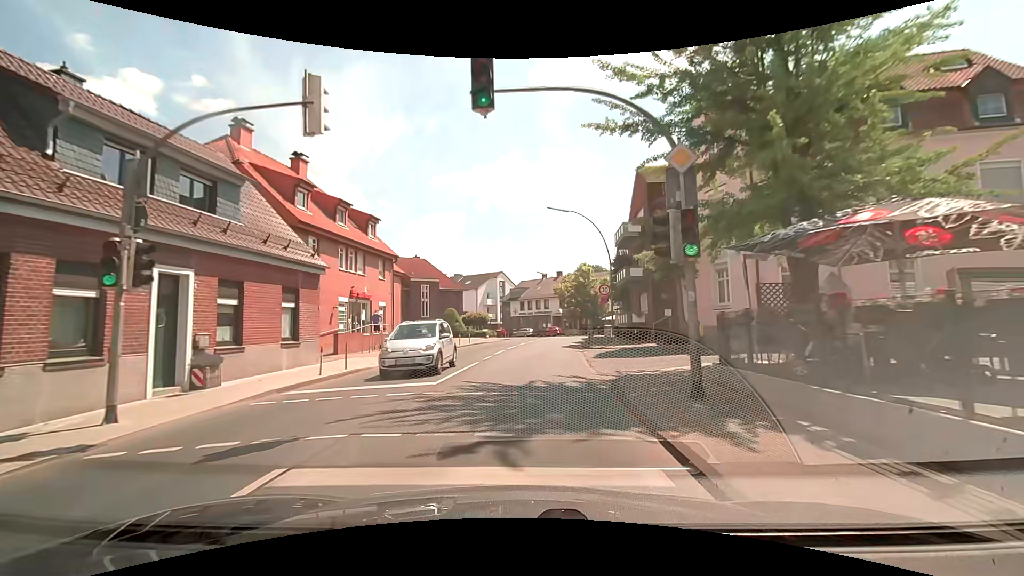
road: secondary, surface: asphalt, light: Day
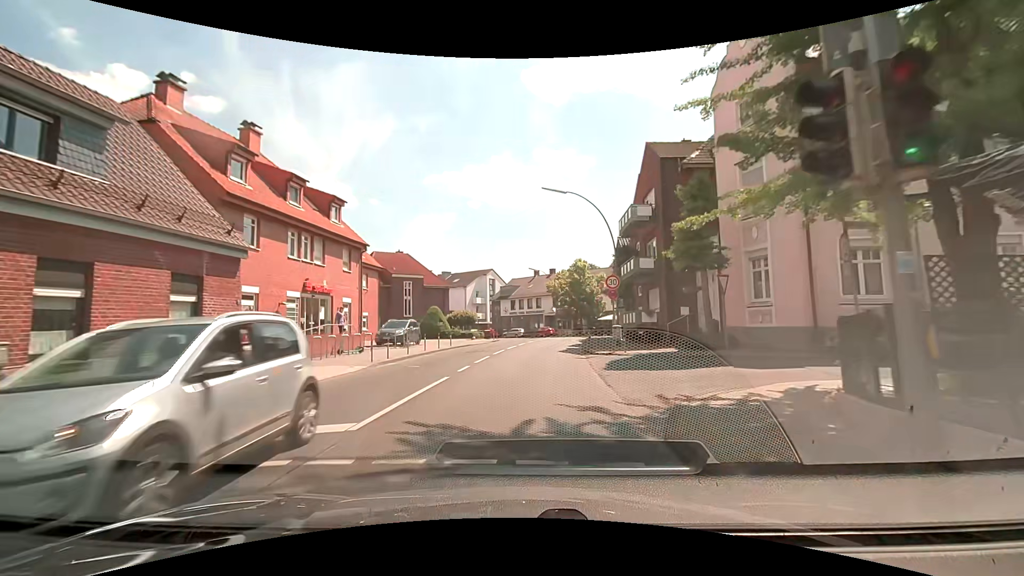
(+0.1, +4.8) m; +1°
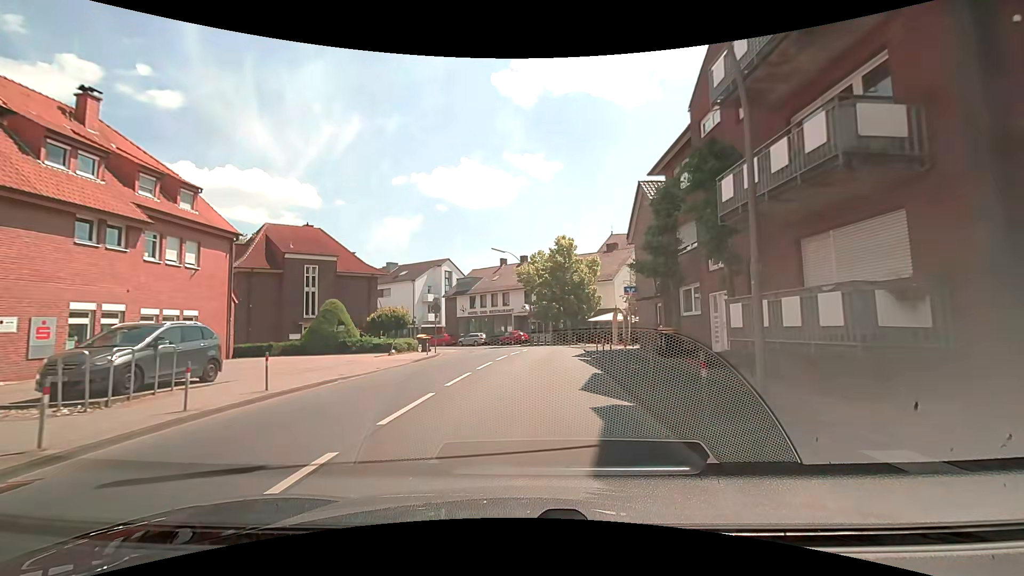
(+0.5, +19.2) m; +3°
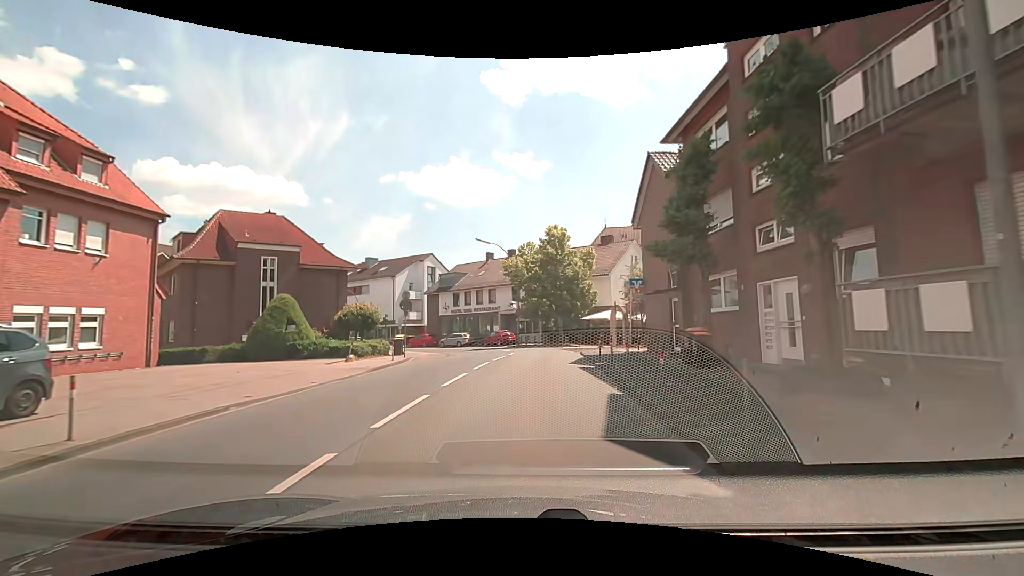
(+0.1, +4.6) m; +2°
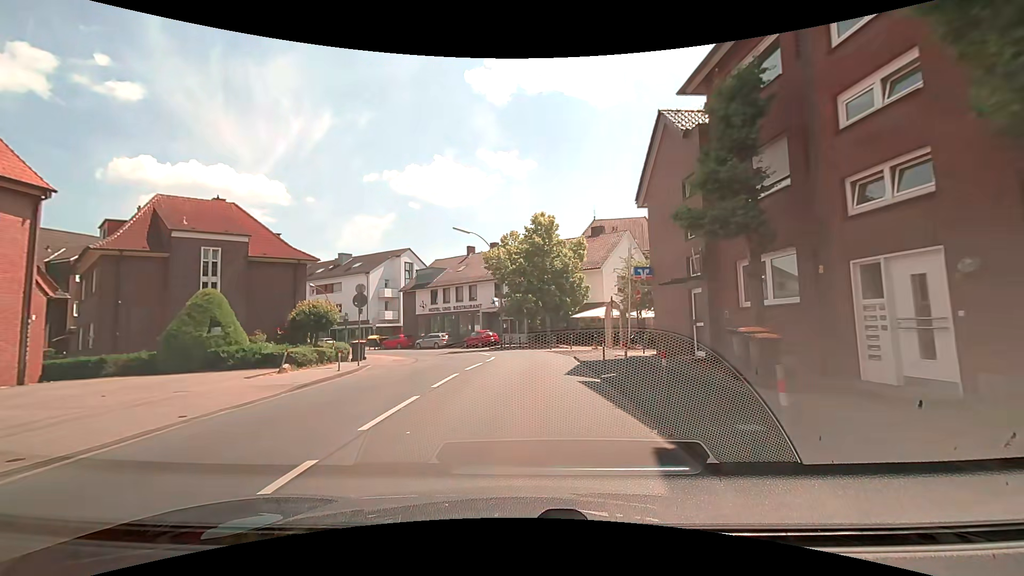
(0.0, +4.5) m; 0°
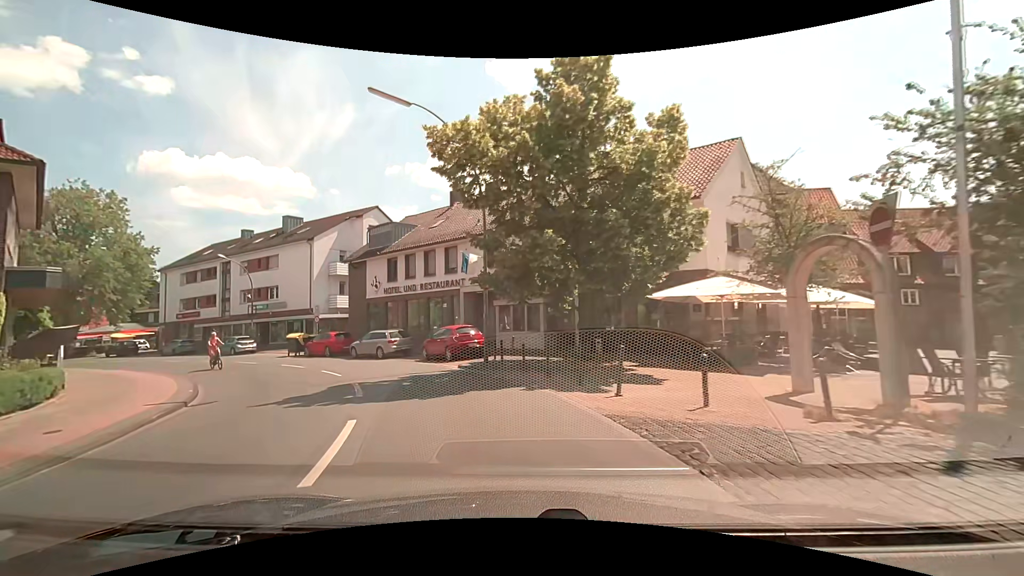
(+0.8, +21.7) m; 0°
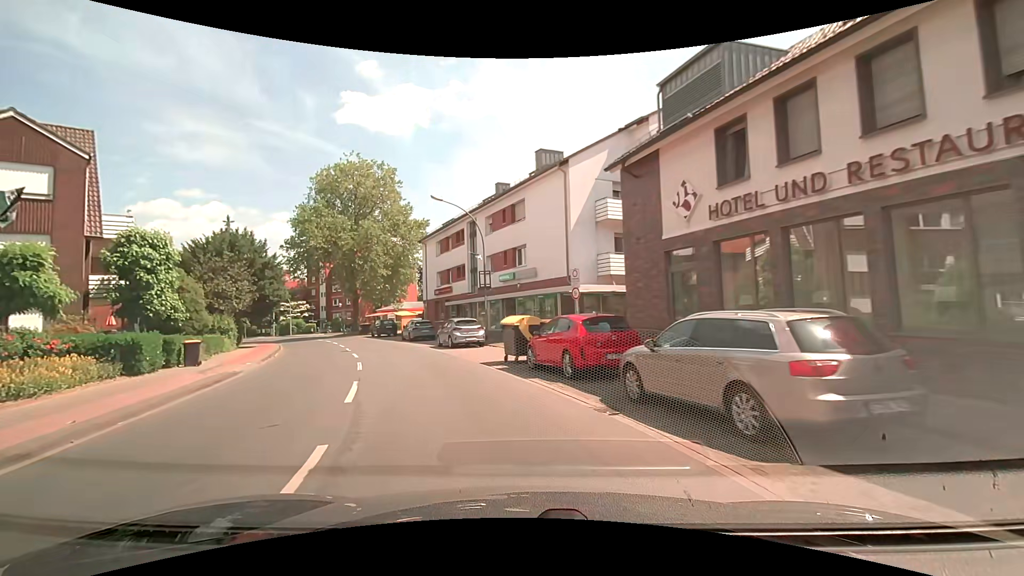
(-5.3, +20.1) m; -31°
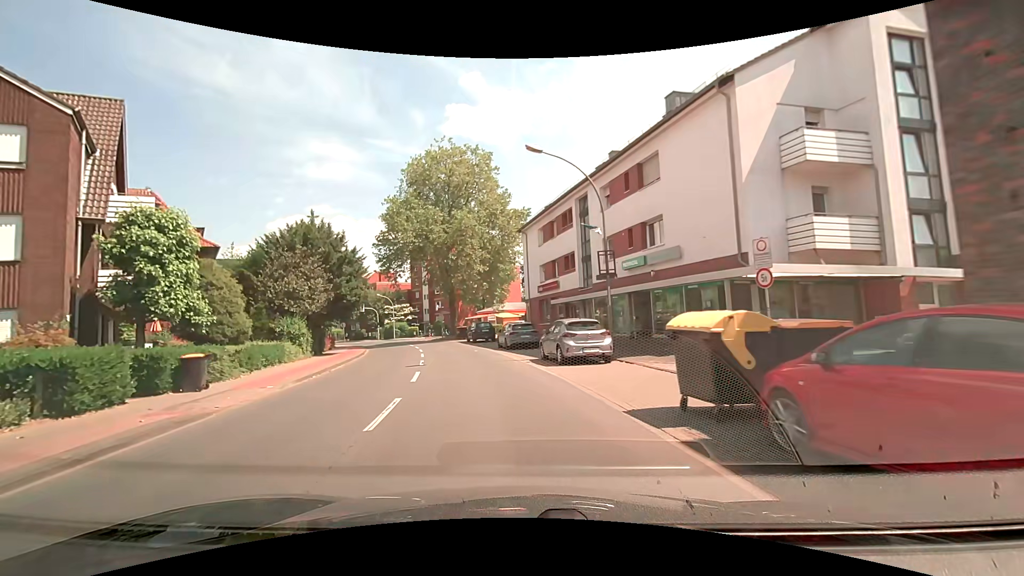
(-0.9, +8.4) m; -13°
(-1, +10) (-2, +20) (-4, +30) (-6, +39) (-9, +49) (-13, +58) (-17, +67) (-21, +76) (-27, +85) (-33, +93) m
